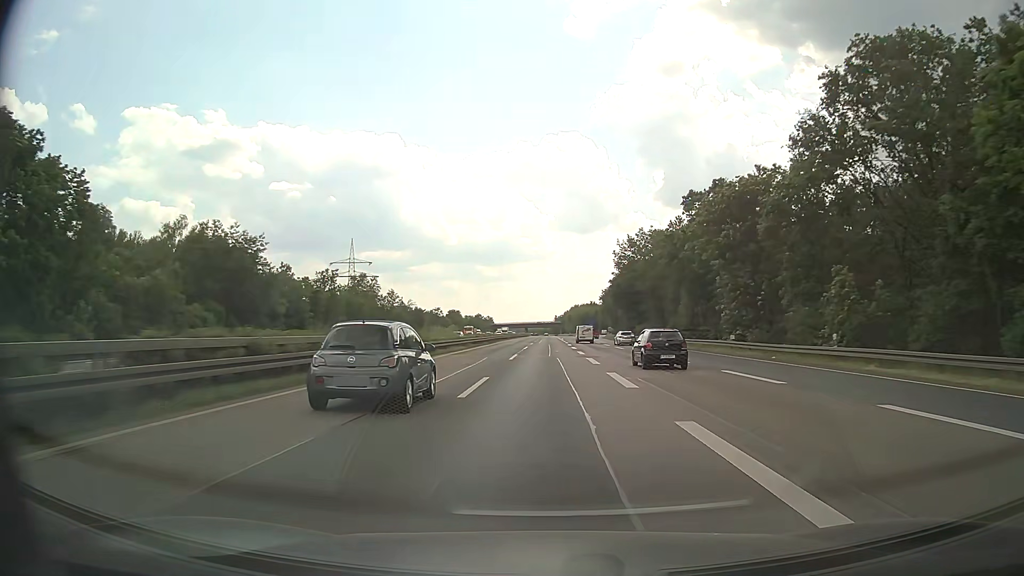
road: motorway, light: Day
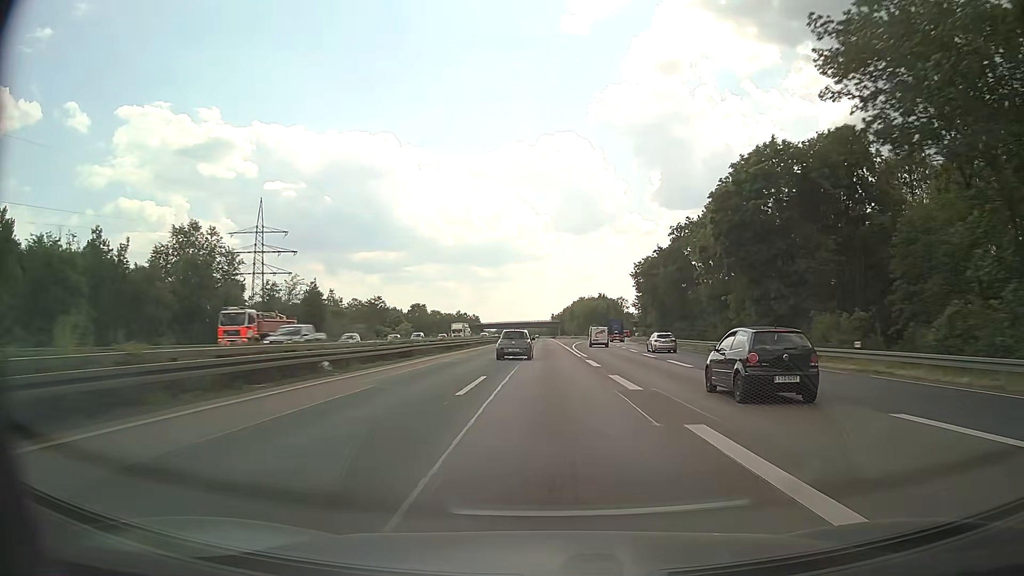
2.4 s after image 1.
(+0.3, +73.2) m; 0°
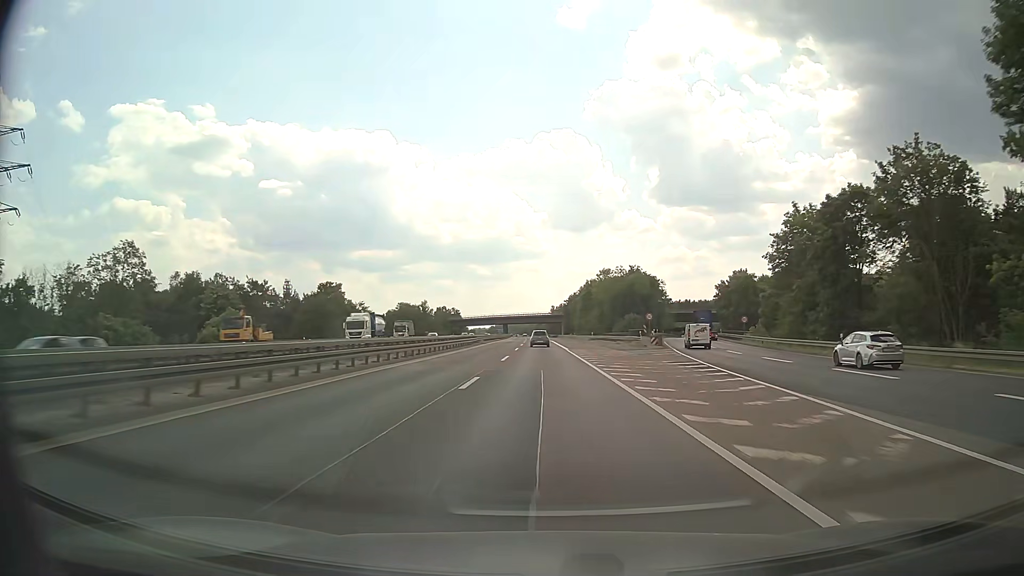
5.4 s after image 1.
(+0.2, +92.2) m; 0°
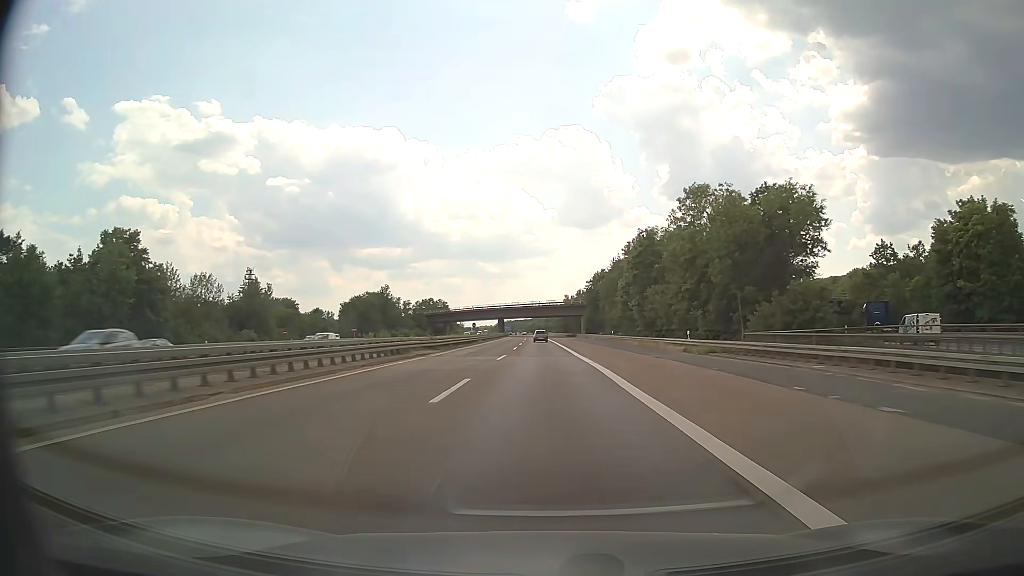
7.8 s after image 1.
(-0.5, +74.5) m; -1°
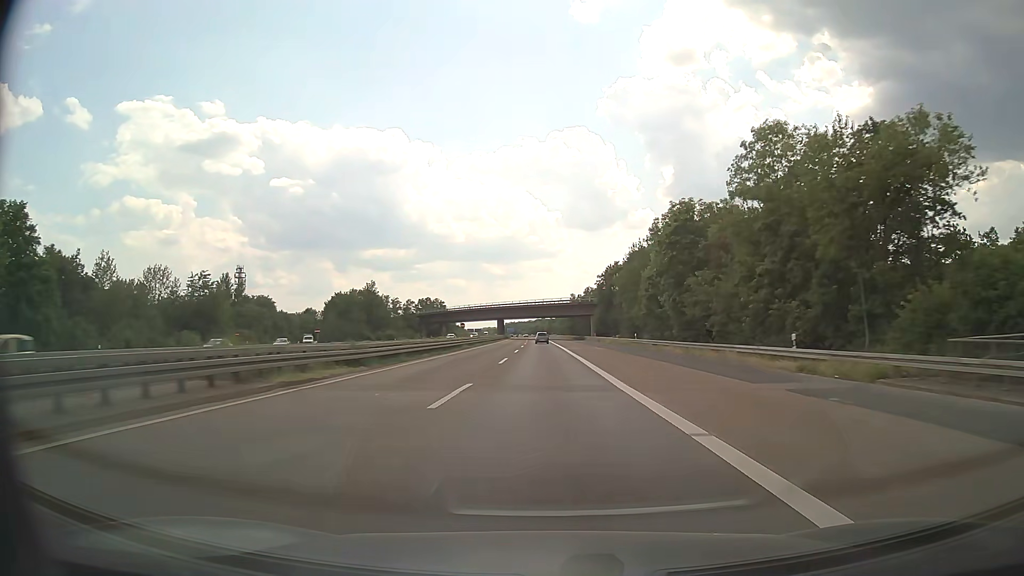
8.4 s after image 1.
(0.0, +18.7) m; 0°
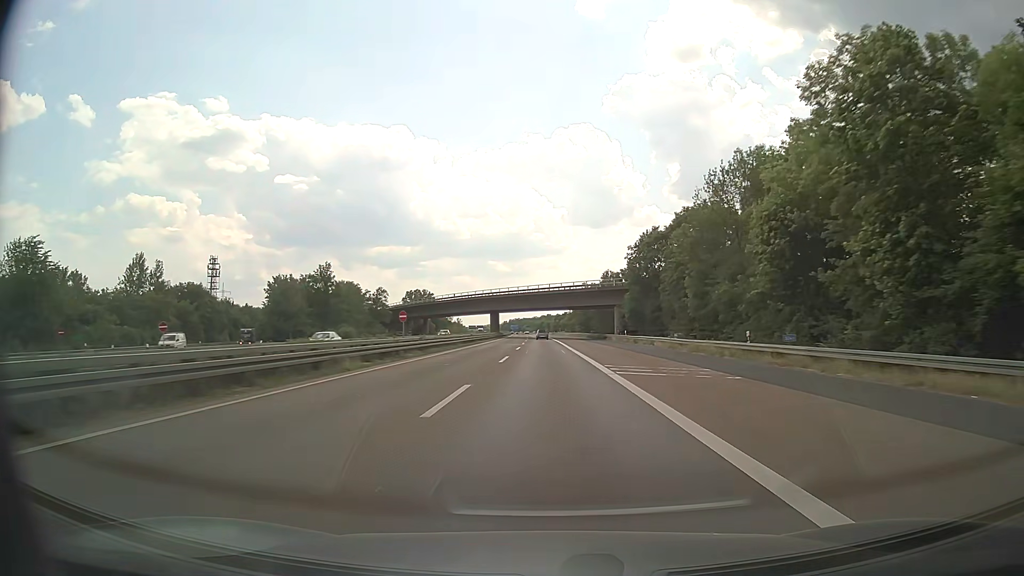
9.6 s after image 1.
(-0.1, +37.6) m; 0°
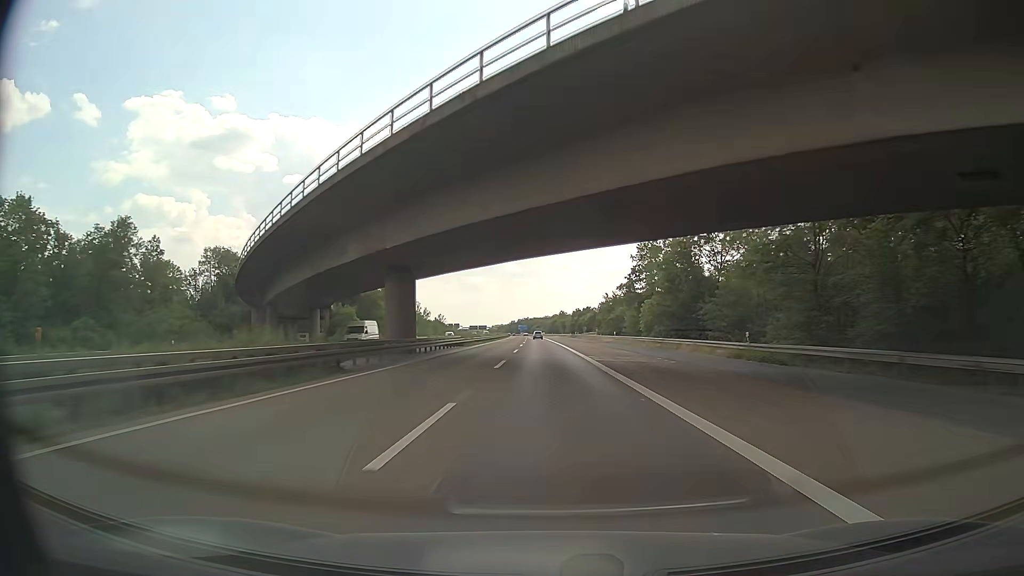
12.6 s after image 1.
(-0.7, +94.6) m; -1°
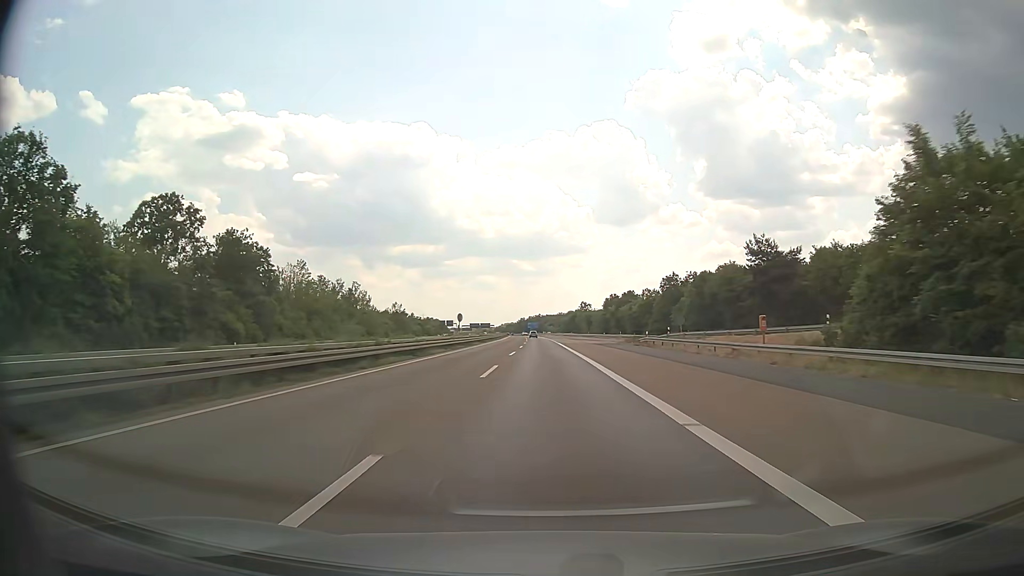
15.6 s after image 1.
(-0.9, +95.4) m; -1°
